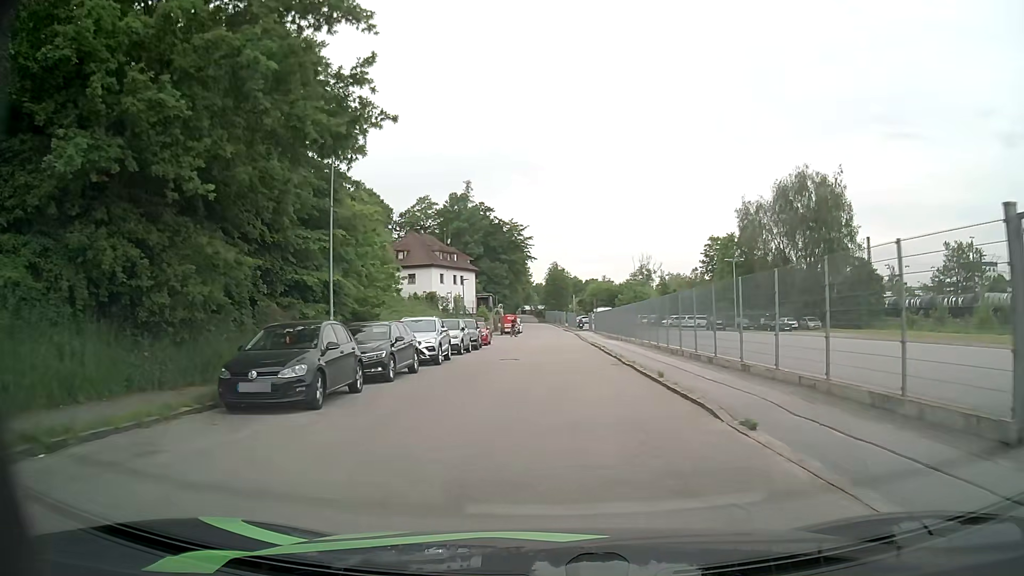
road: residential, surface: asphalt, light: Day
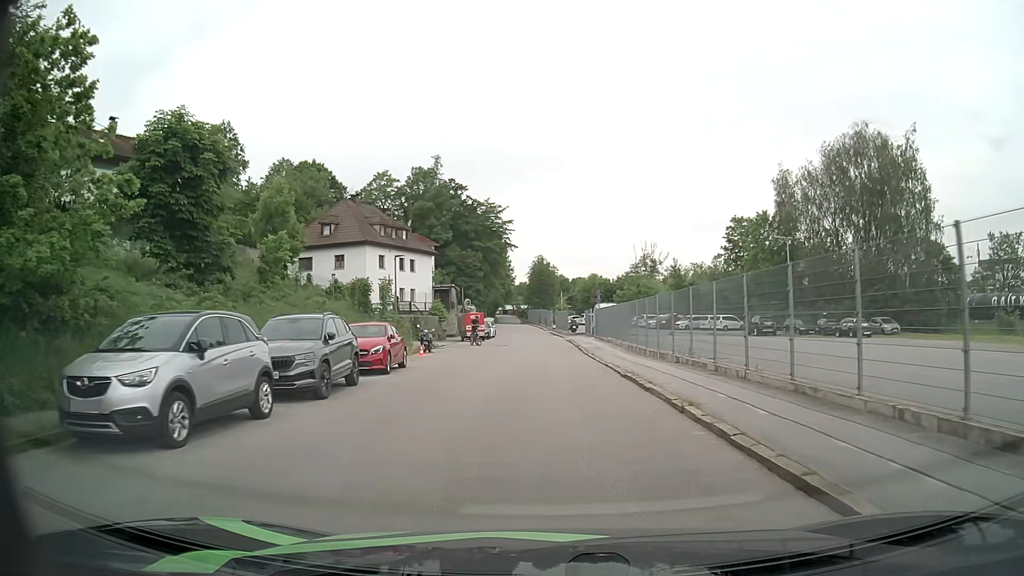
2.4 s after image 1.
(+0.2, +22.2) m; +1°
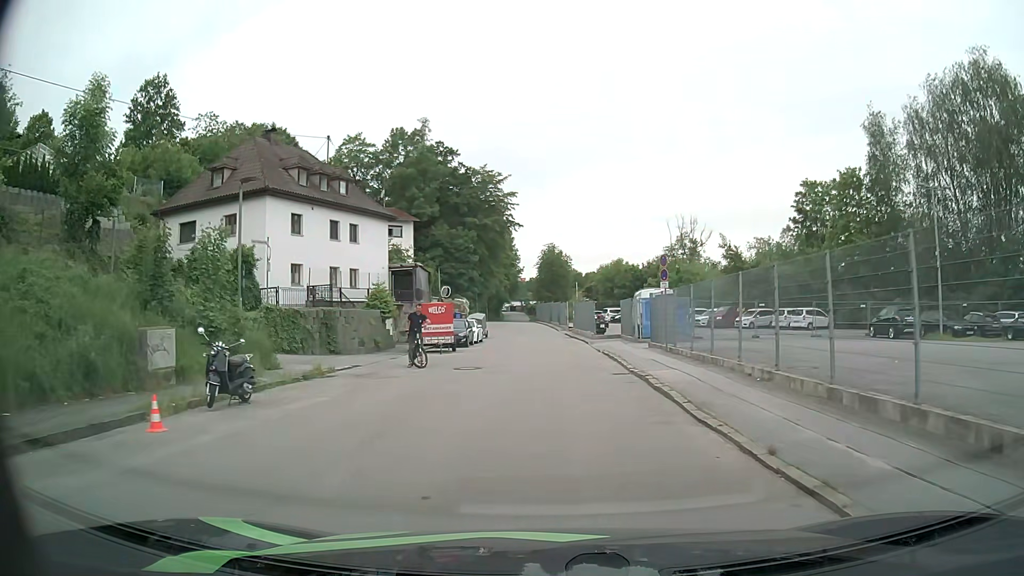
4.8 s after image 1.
(-0.1, +21.6) m; 0°
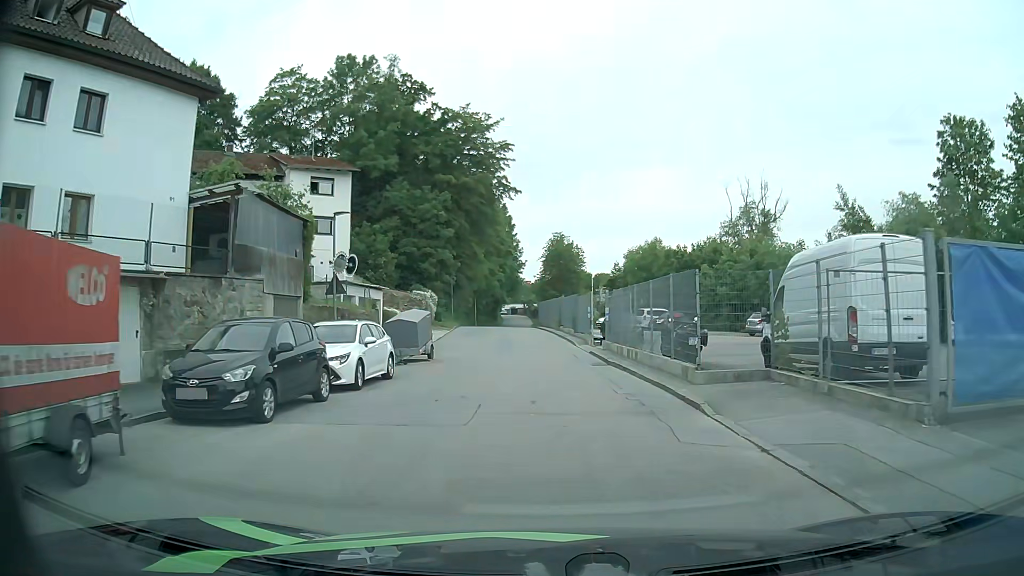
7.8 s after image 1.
(-0.4, +25.6) m; -2°
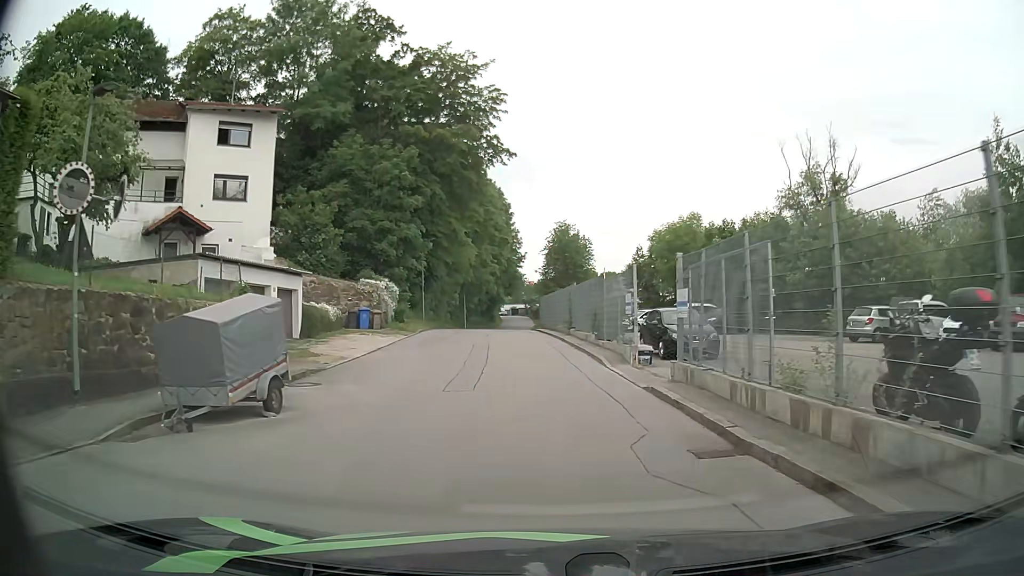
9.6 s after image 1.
(+0.1, +14.5) m; 0°
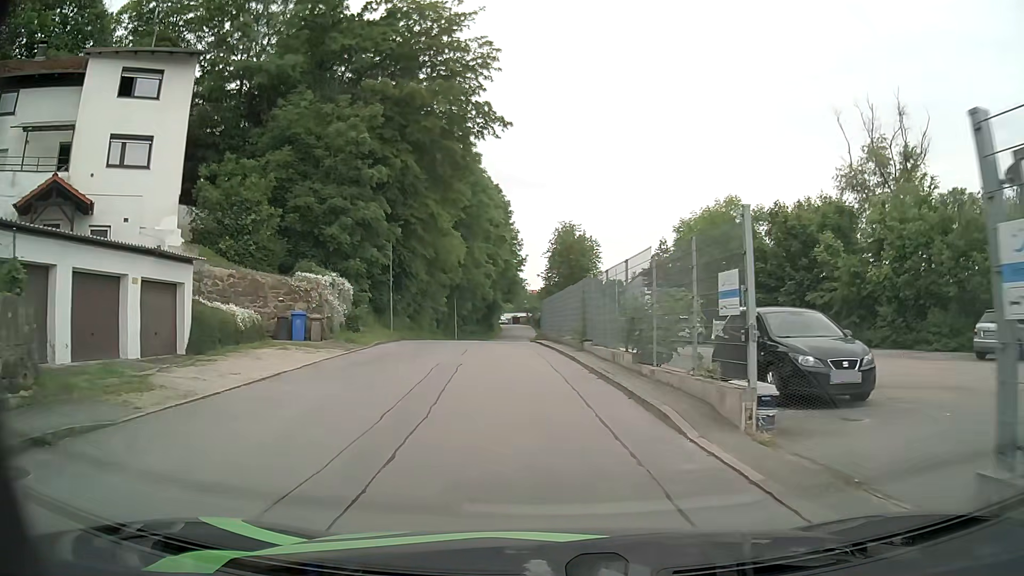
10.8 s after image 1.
(0.0, +9.4) m; 0°
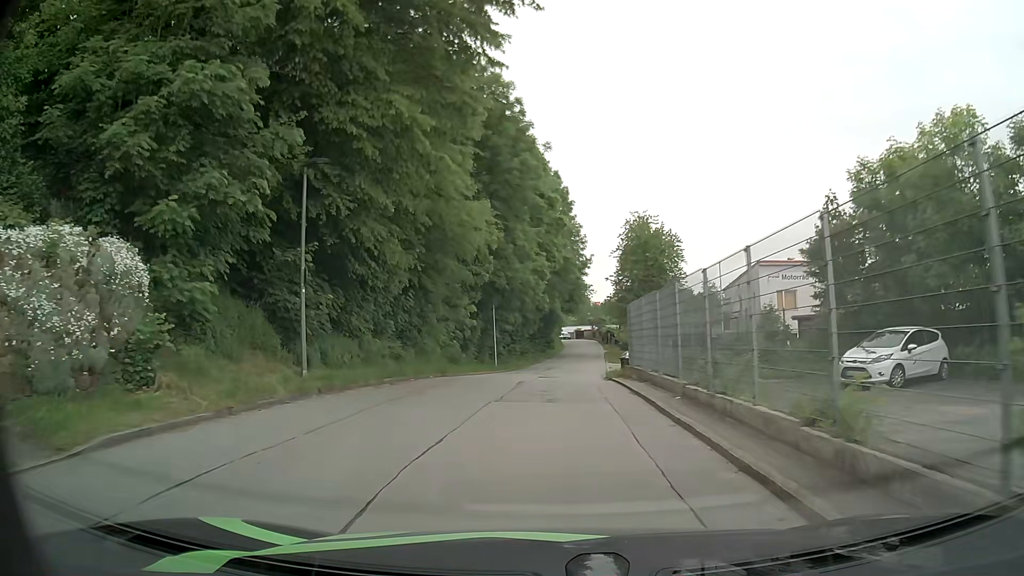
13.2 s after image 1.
(-0.8, +18.7) m; -4°
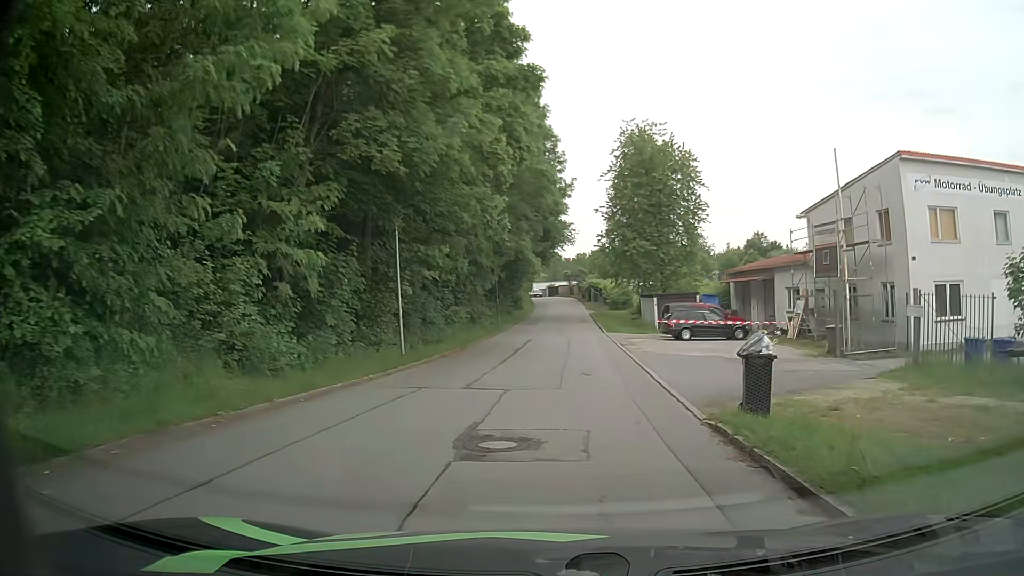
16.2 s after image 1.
(-0.1, +22.6) m; +2°
(0, +10) (0, +20) (+1, +30) (+1, +40) (+1, +50) (+1, +60) (+1, +70) (+1, +80) (+1, +90) (+1, +100) m
